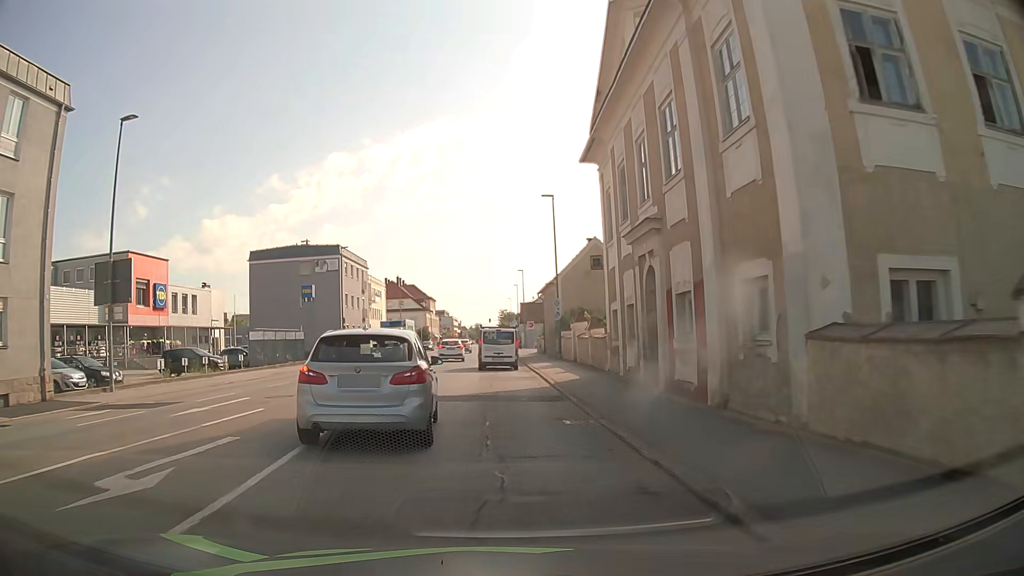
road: tertiary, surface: asphalt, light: Day
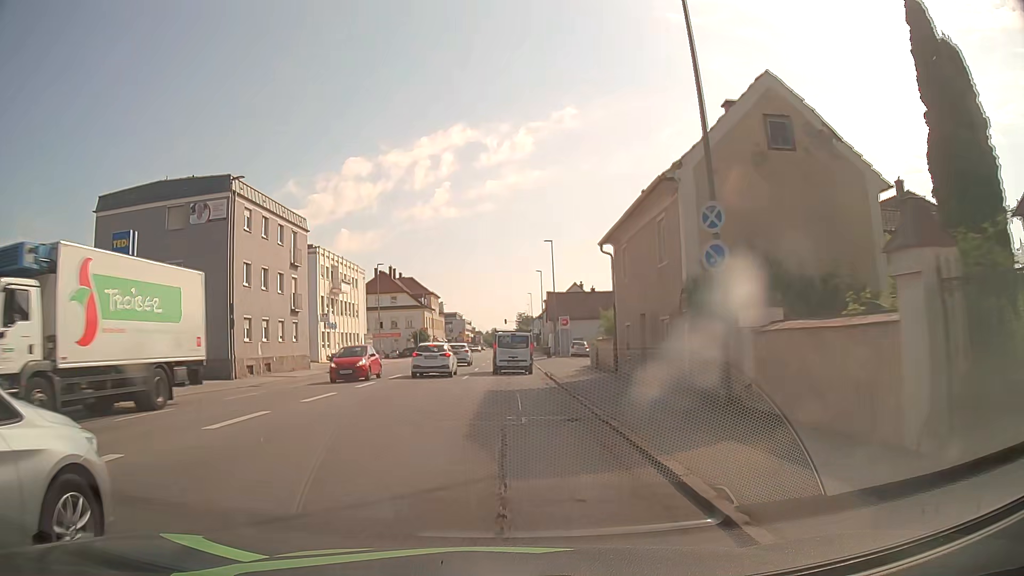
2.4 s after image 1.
(-0.4, +29.4) m; -2°
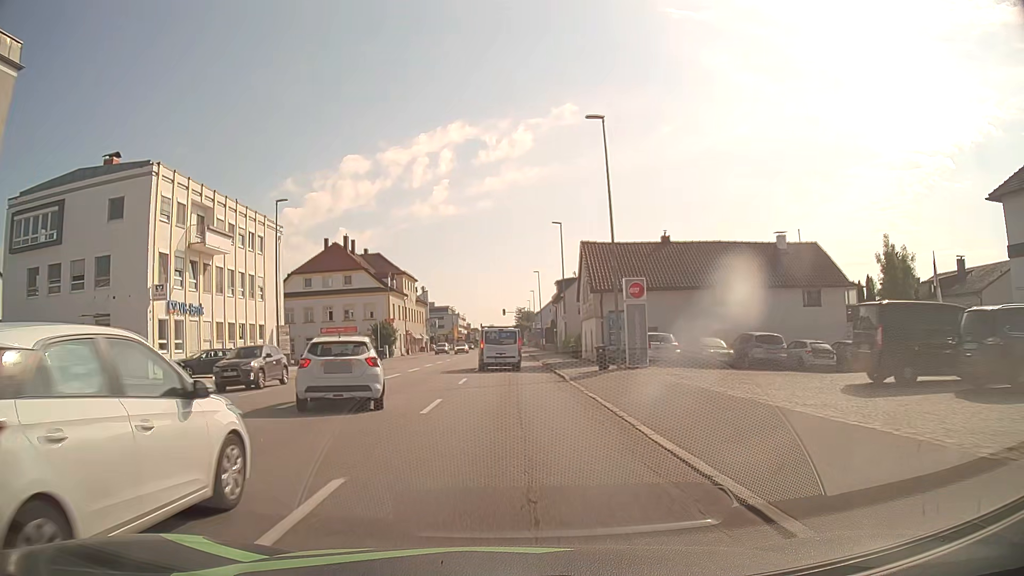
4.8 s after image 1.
(+0.2, +32.8) m; +1°
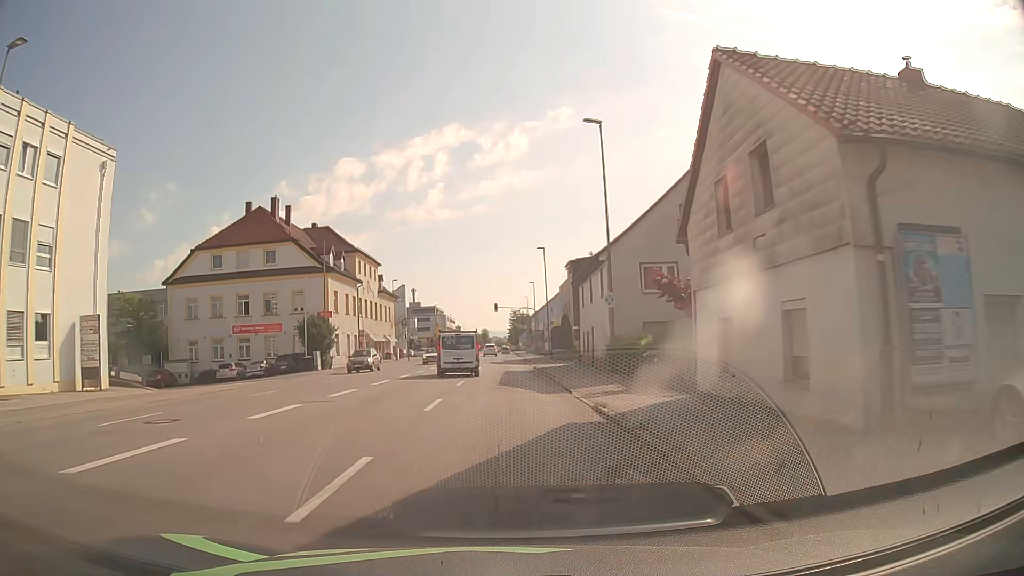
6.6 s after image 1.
(+0.1, +25.6) m; 0°
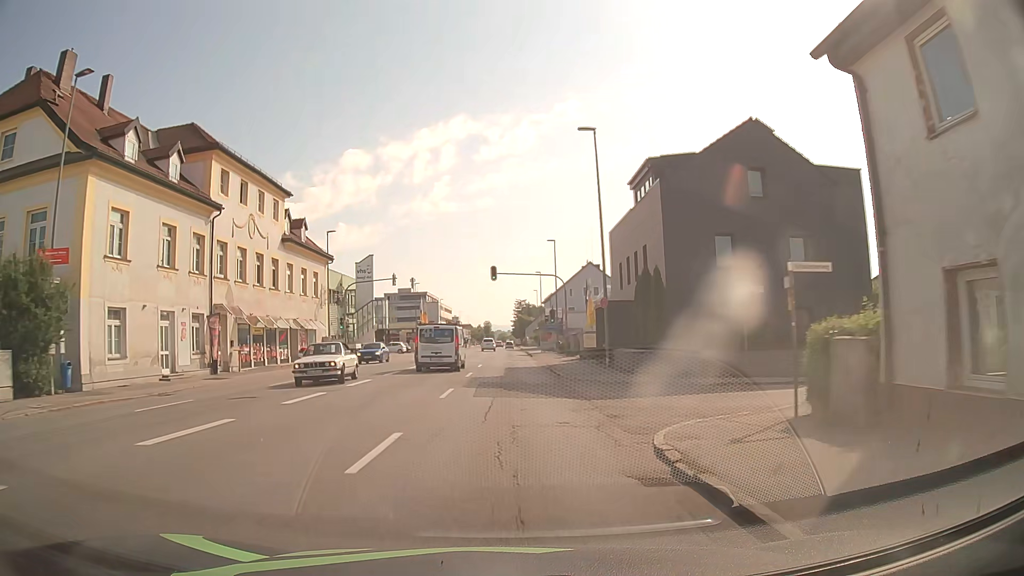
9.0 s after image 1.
(0.0, +34.3) m; 0°
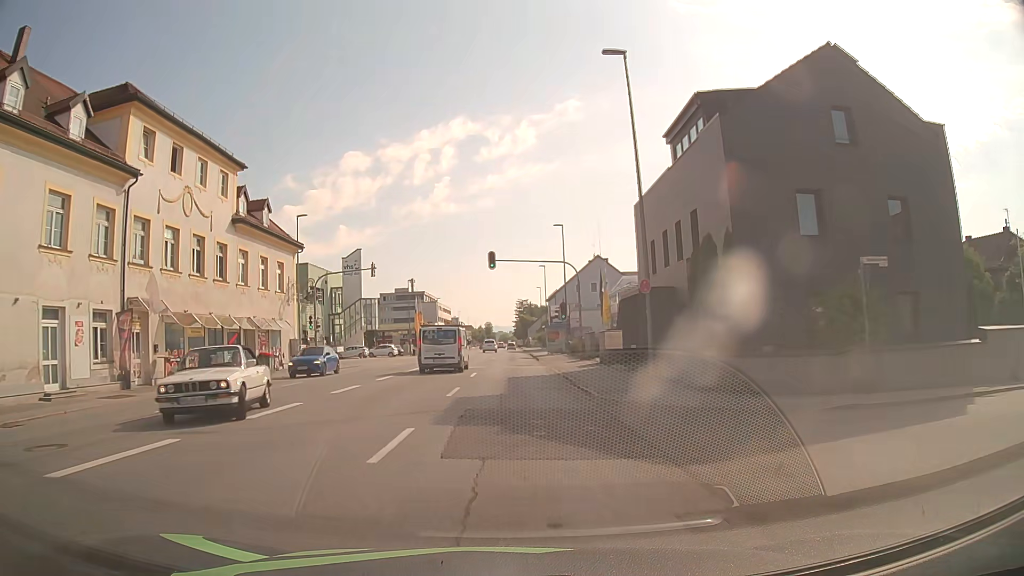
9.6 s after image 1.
(0.0, +8.2) m; 0°
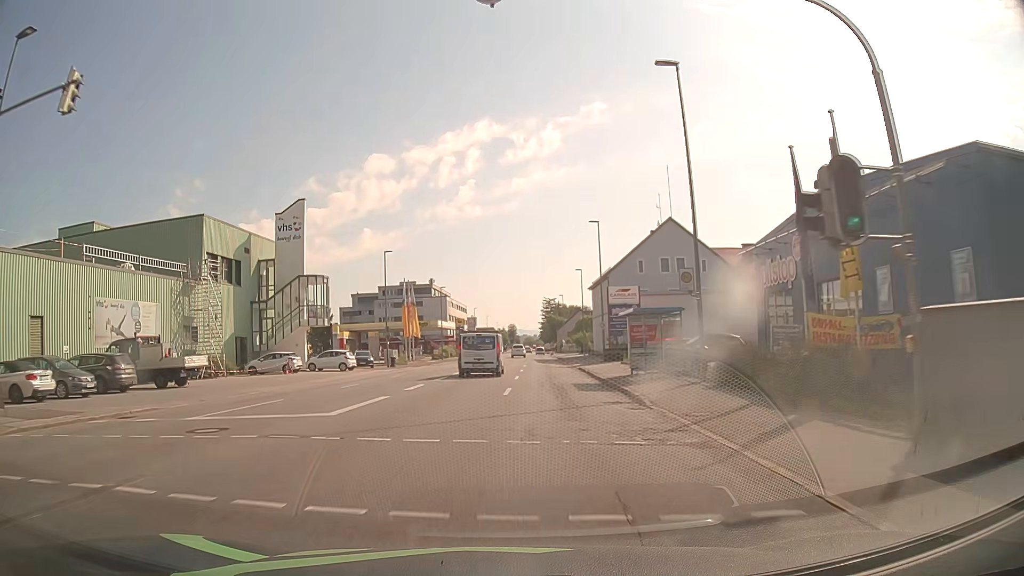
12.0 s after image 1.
(-0.2, +32.4) m; -2°
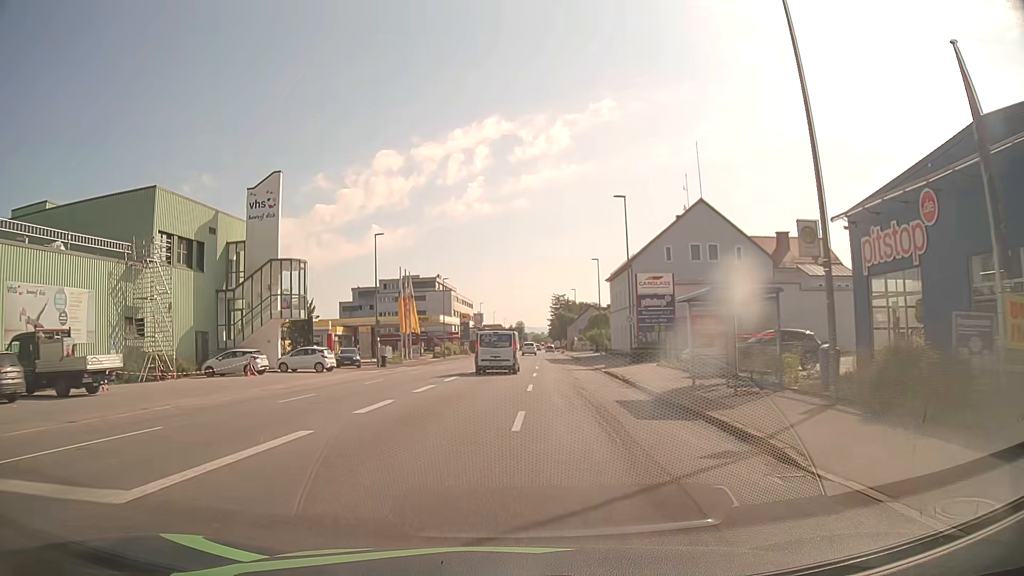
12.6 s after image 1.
(-0.1, +8.1) m; -1°
(0, +10) (0, +20) (0, +30) (+1, +40) (+1, +50) (+1, +60) (+2, +70) (+2, +80) (+3, +90) (+3, +100) m
